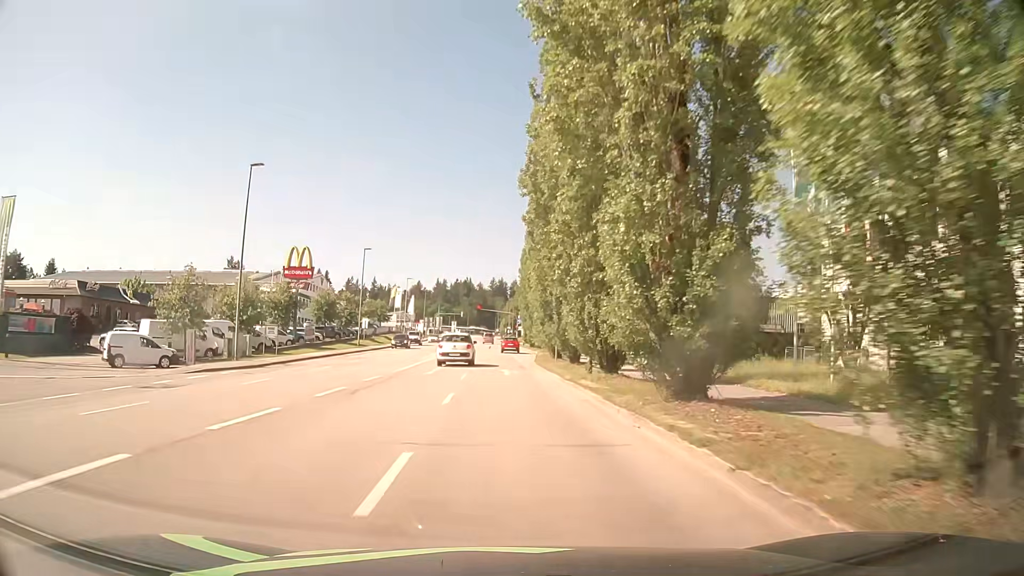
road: tertiary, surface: asphalt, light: Day
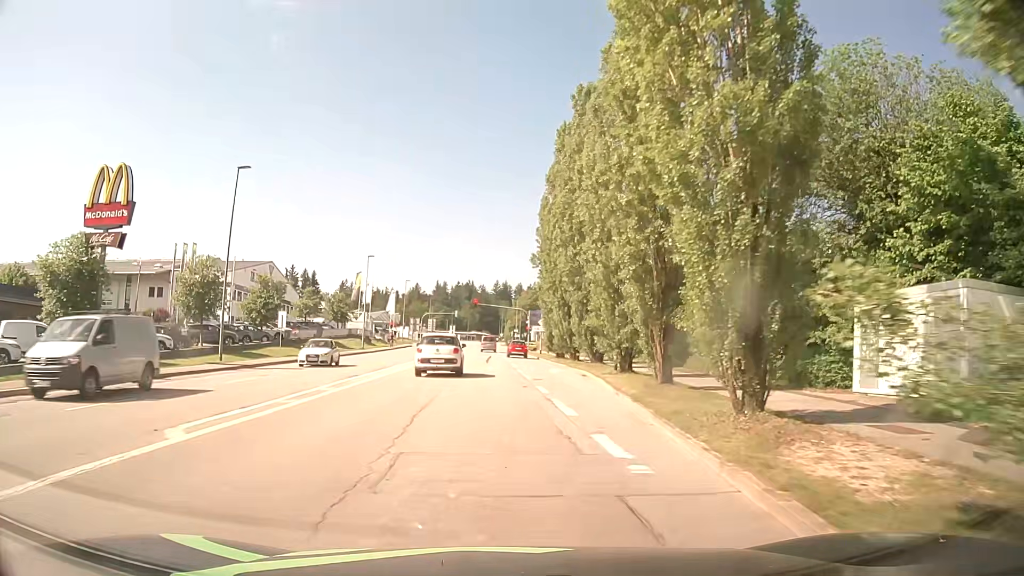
(-0.4, +35.7) m; 0°
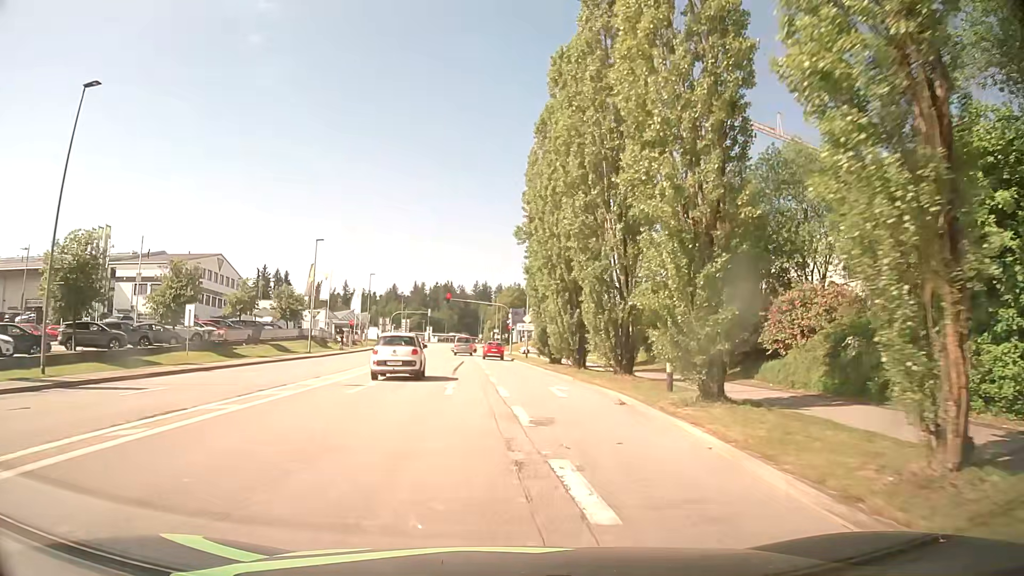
(+0.2, +13.6) m; +2°
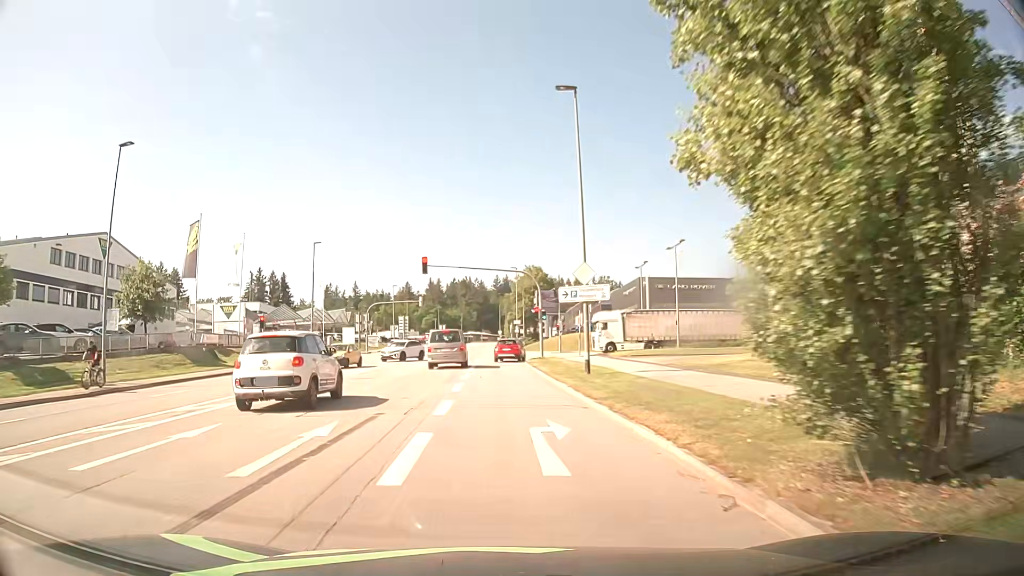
(0.0, +35.4) m; -1°
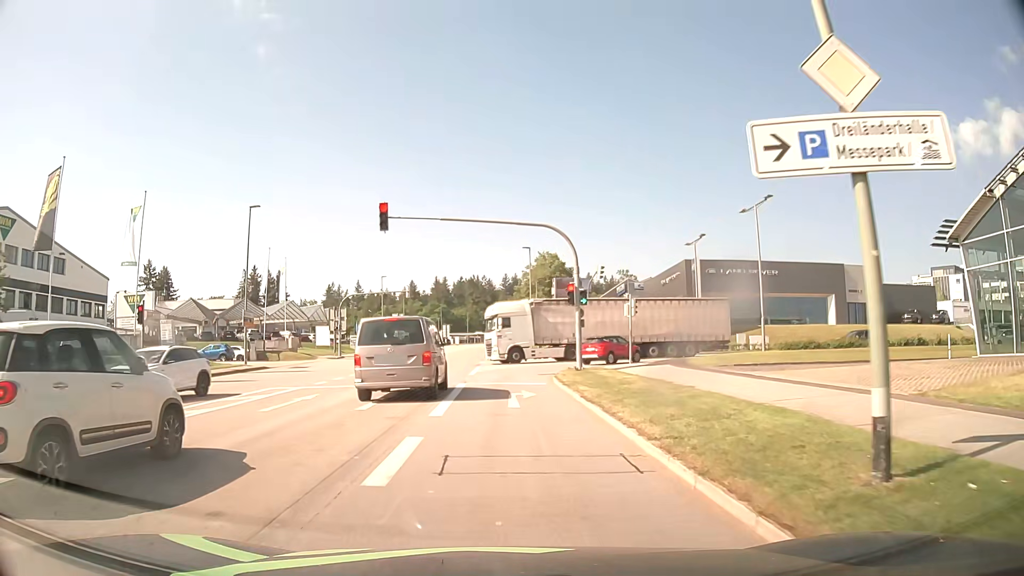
(-0.5, +17.7) m; -2°
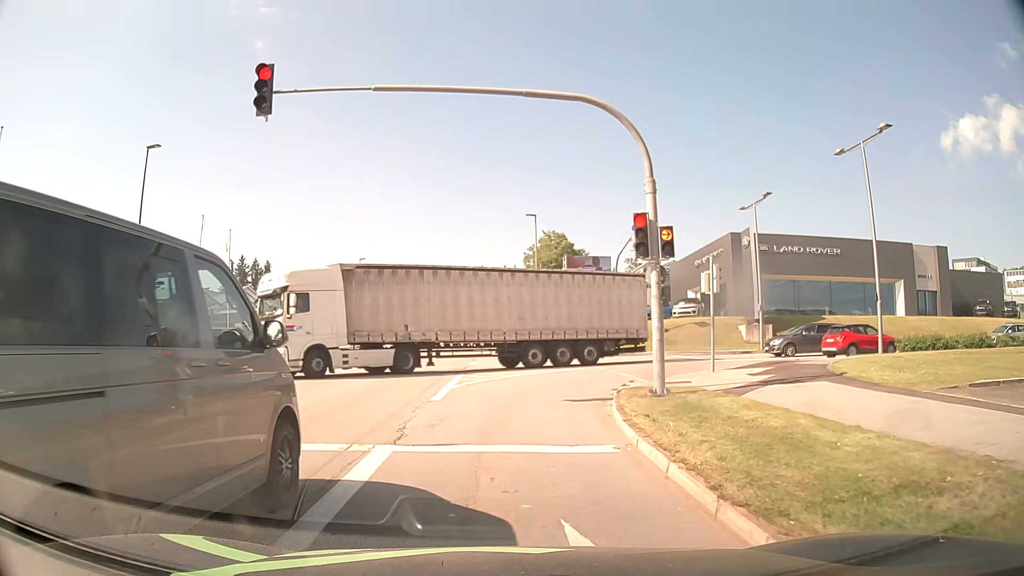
(+0.1, +13.5) m; 0°
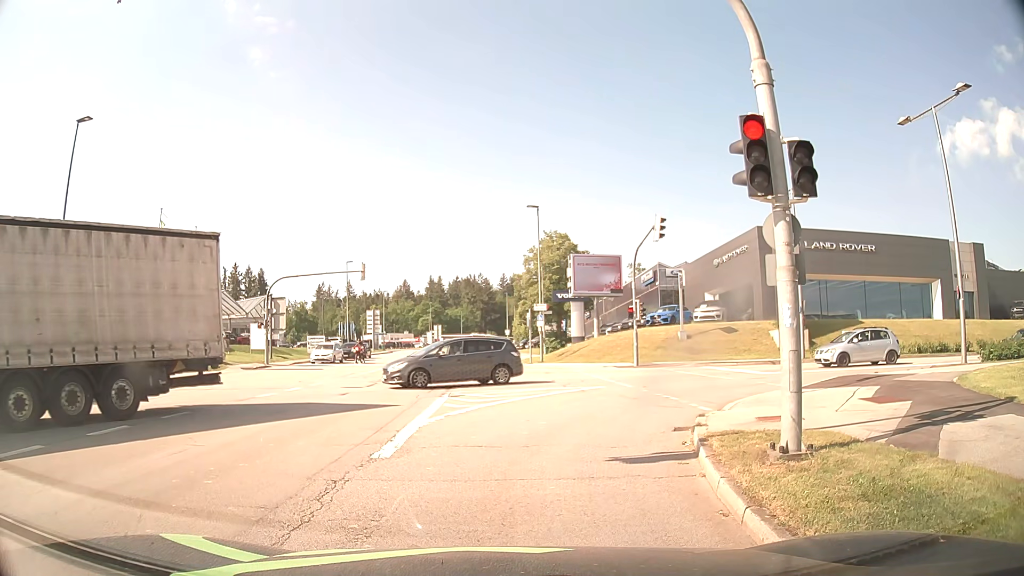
(0.0, +5.6) m; 0°
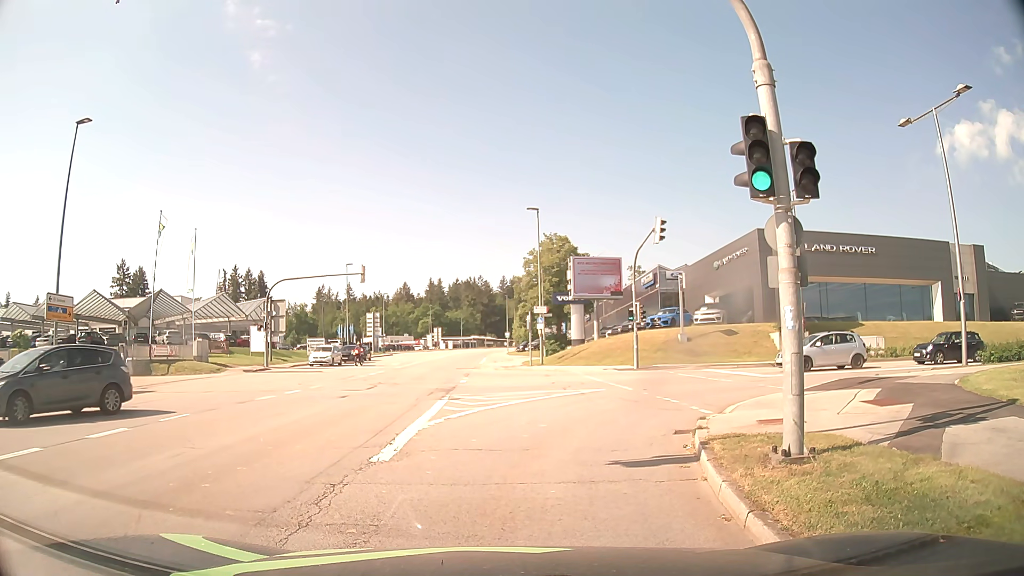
(0.0, +0.1) m; 0°
(0, +10) (+4, +19) (+13, +24) (+23, +24) (+33, +24) (+43, +23) (+53, +21) (+62, +19) (+72, +17) (+82, +14) m
